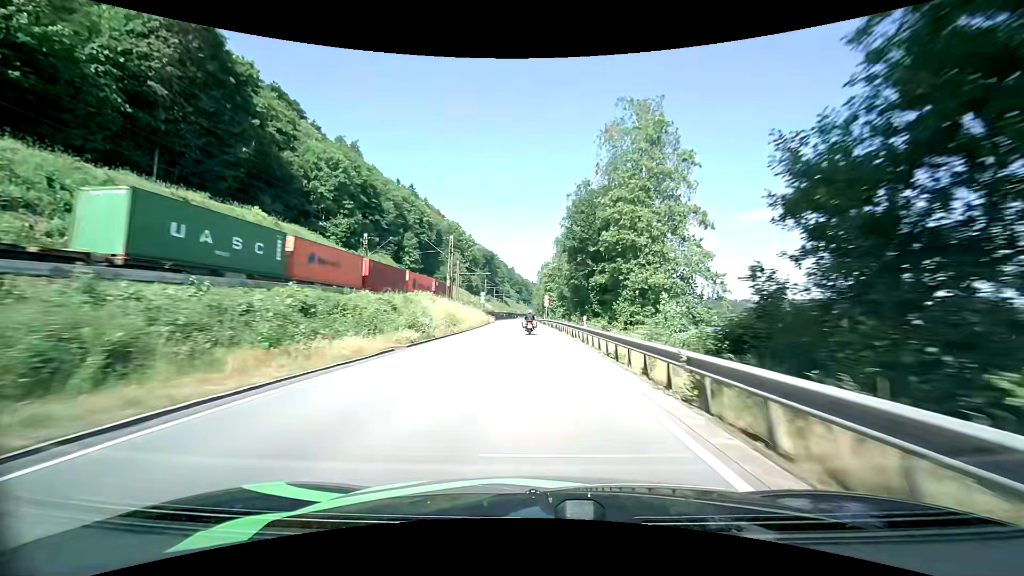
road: primary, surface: asphalt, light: Day
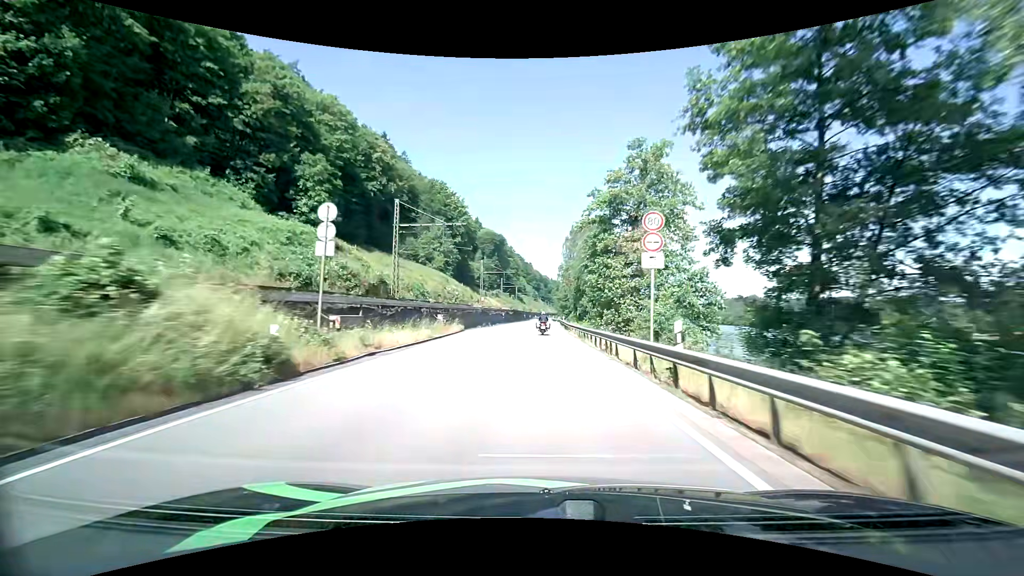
(-1.2, +61.8) m; -2°
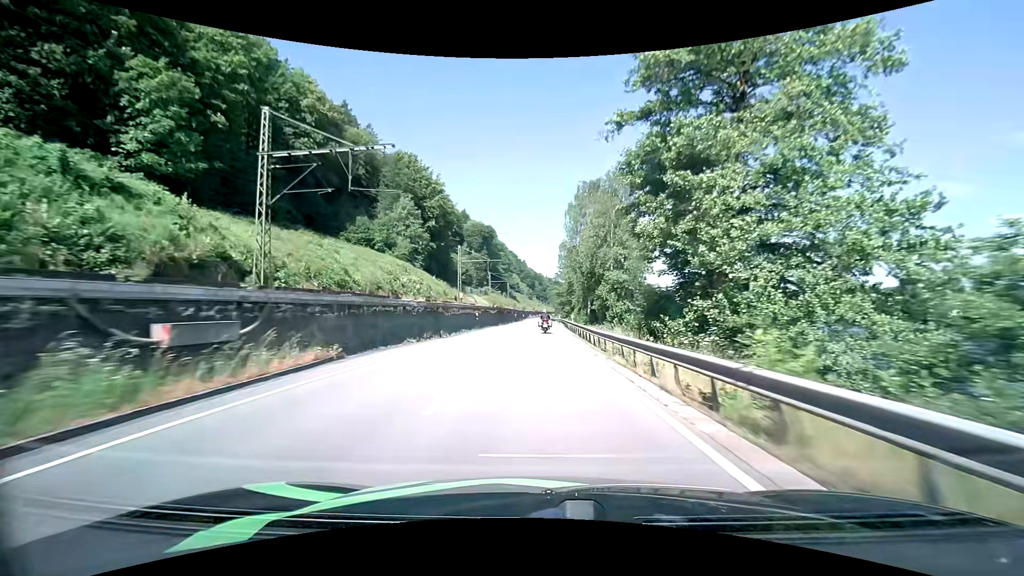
(+0.1, +24.4) m; +1°
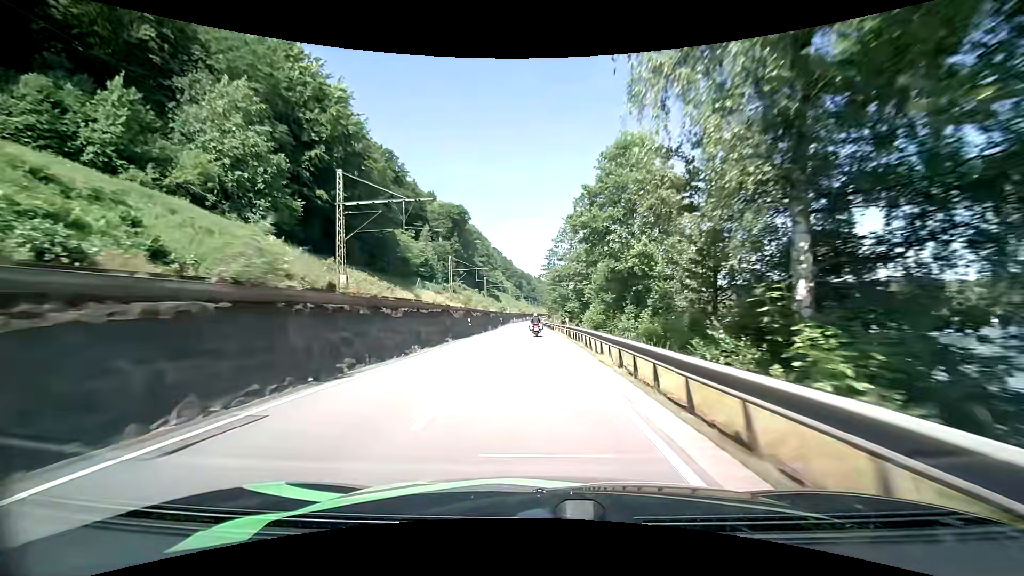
(+0.6, +48.5) m; +1°
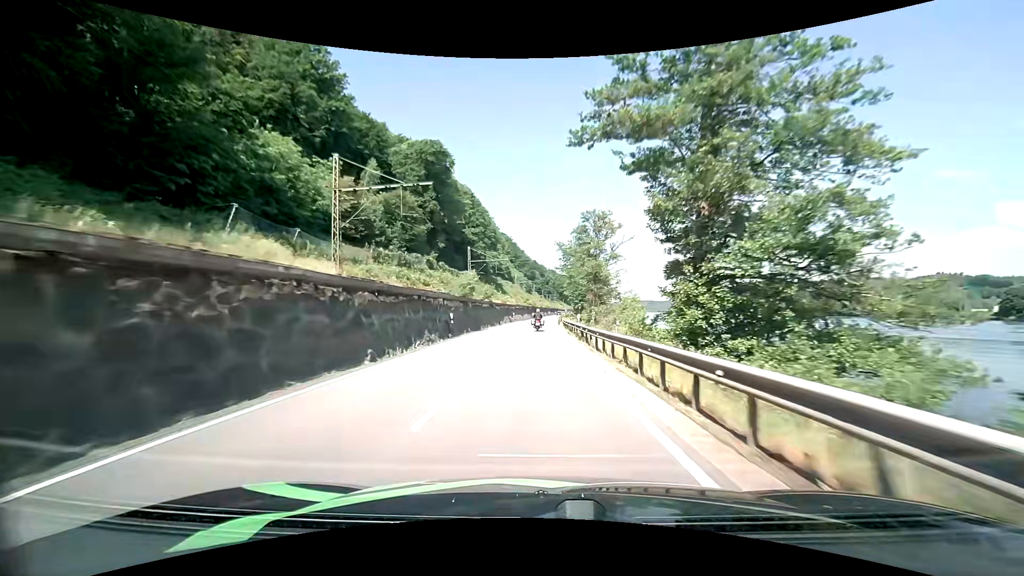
(-0.5, +59.9) m; -1°
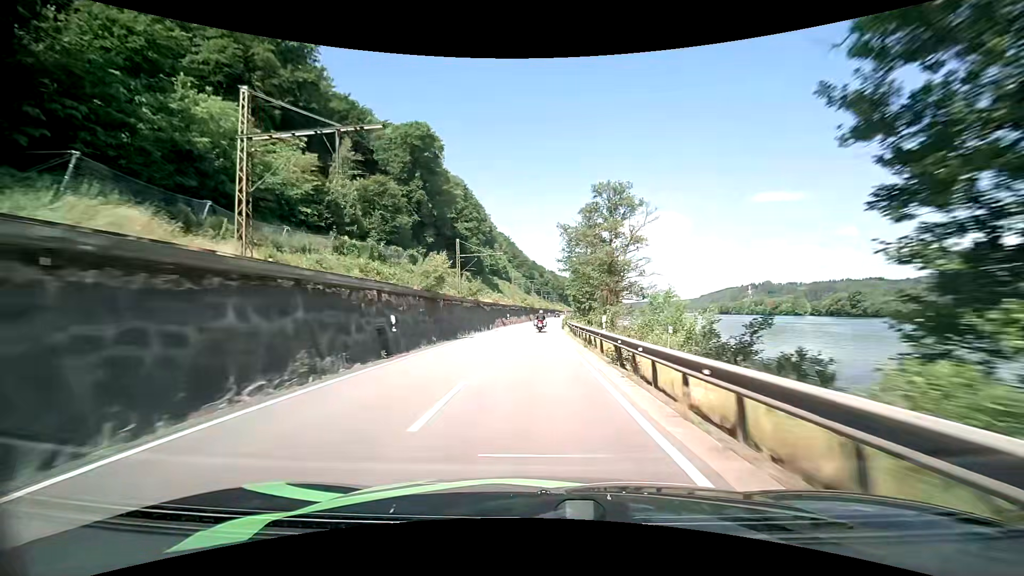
(0.0, +11.9) m; 0°
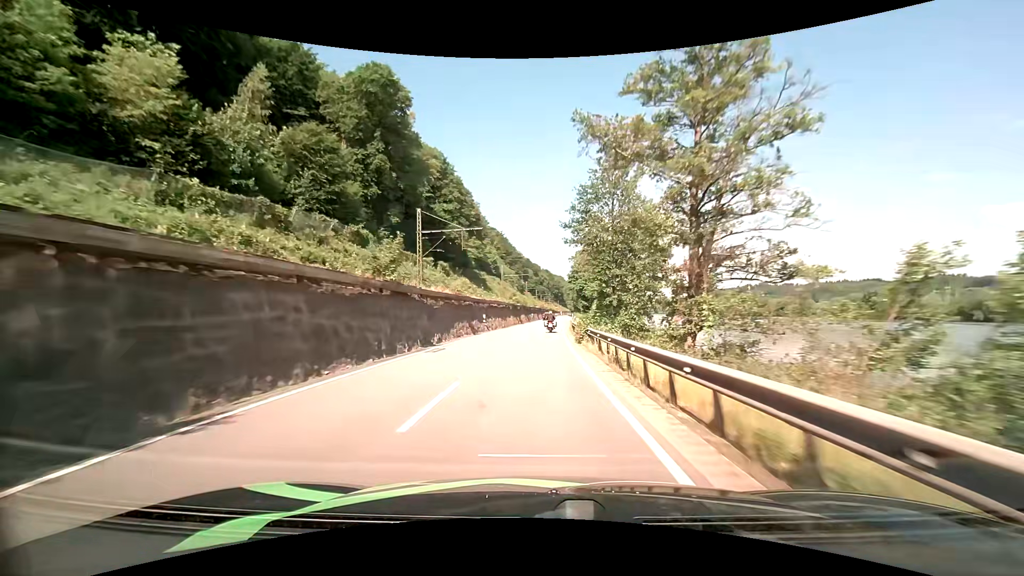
(0.0, +23.8) m; 0°
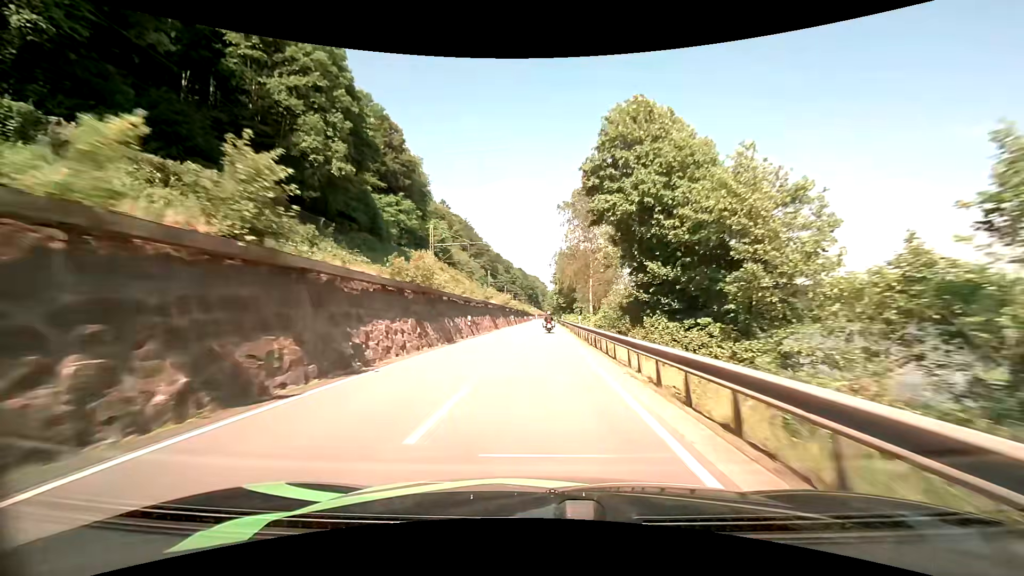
(+1.9, +60.3) m; +3°
(0, +10) (0, +20) (0, +30) (+1, +40) (+1, +50) (+1, +60) (+1, +70) (+2, +80) (+2, +90) (+2, +100) m
